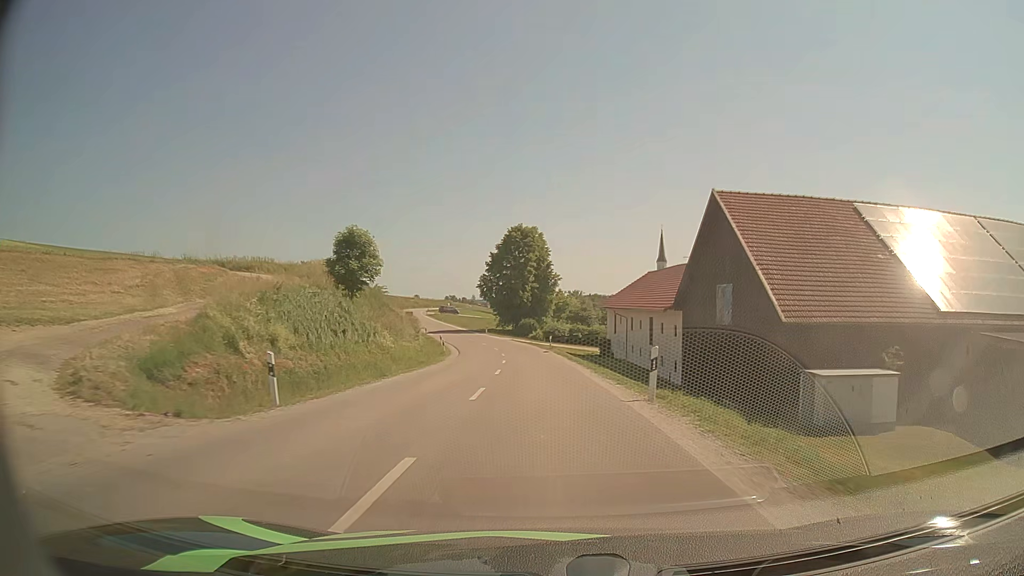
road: secondary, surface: asphalt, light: Day
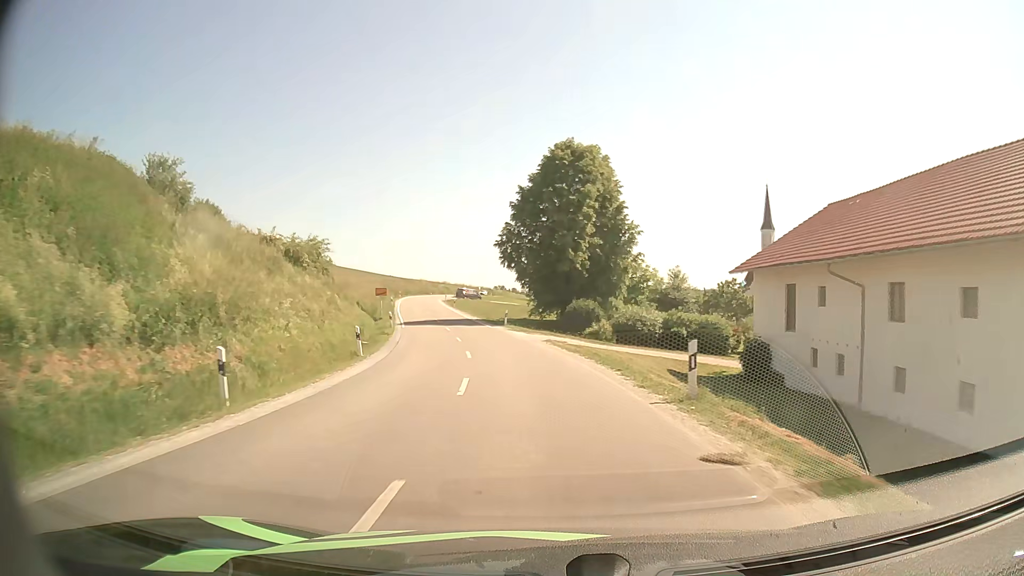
(-1.1, +37.4) m; -4°
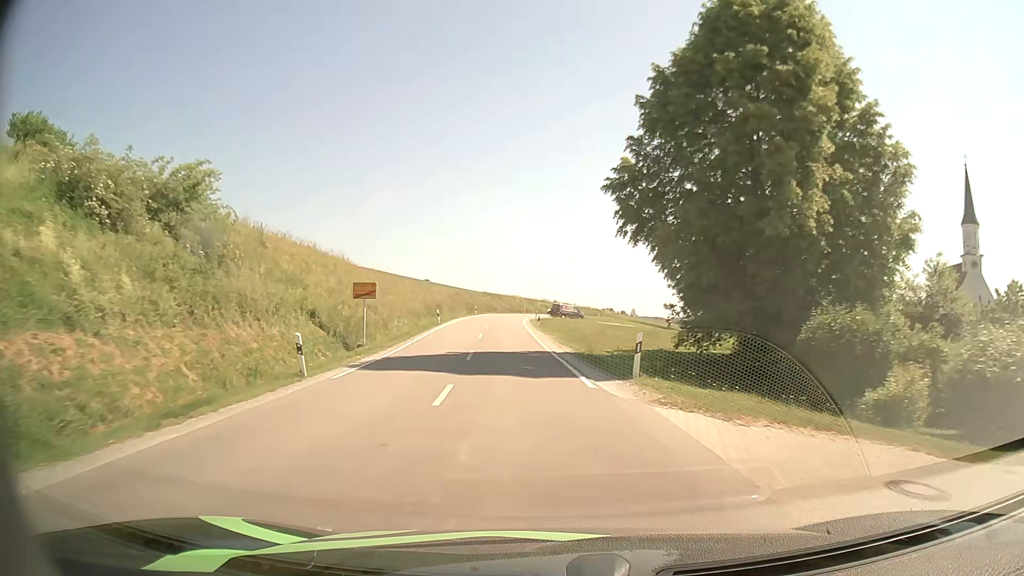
(-2.1, +28.3) m; -9°
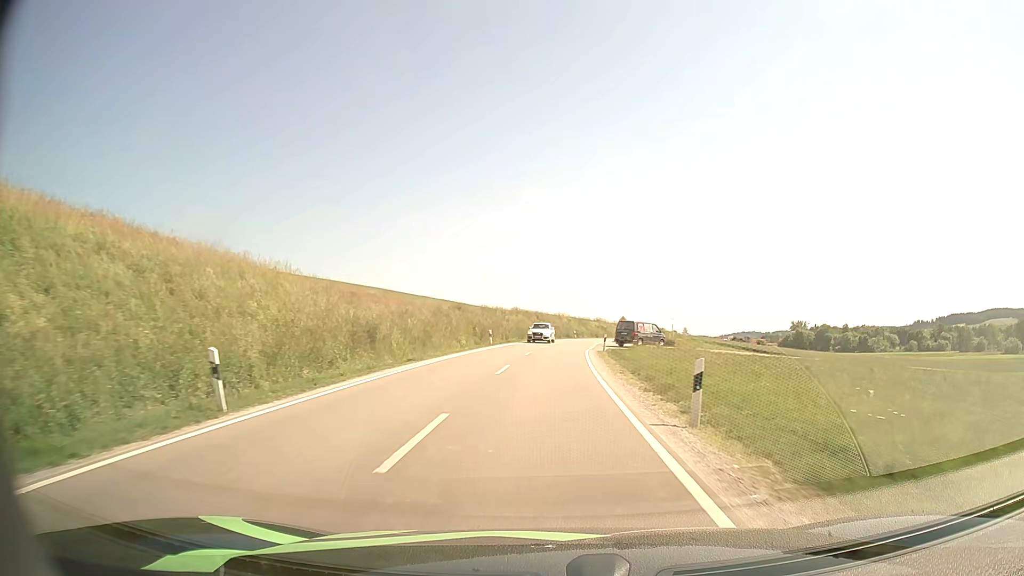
(-2.2, +37.9) m; -4°
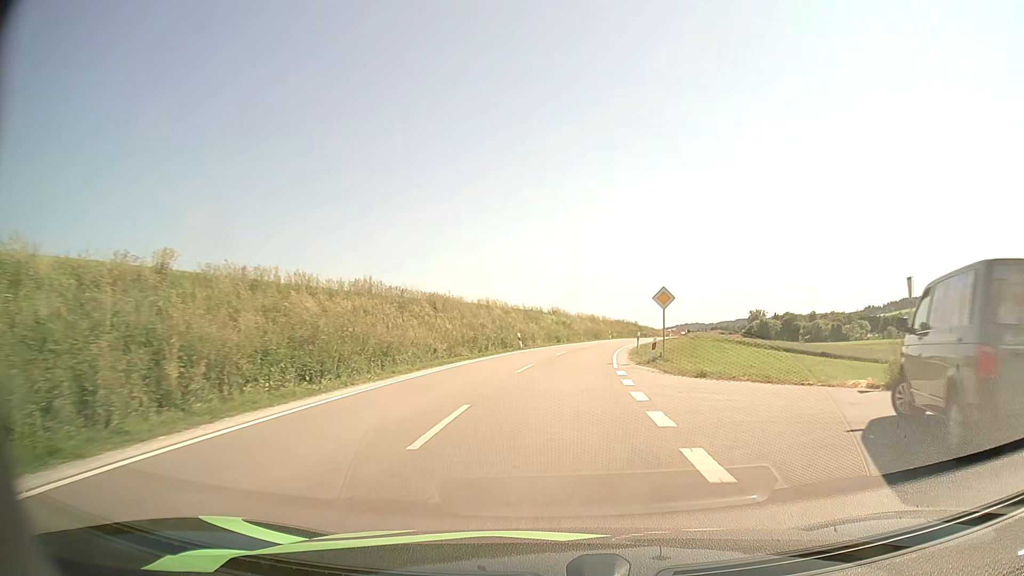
(+1.4, +47.0) m; +5°
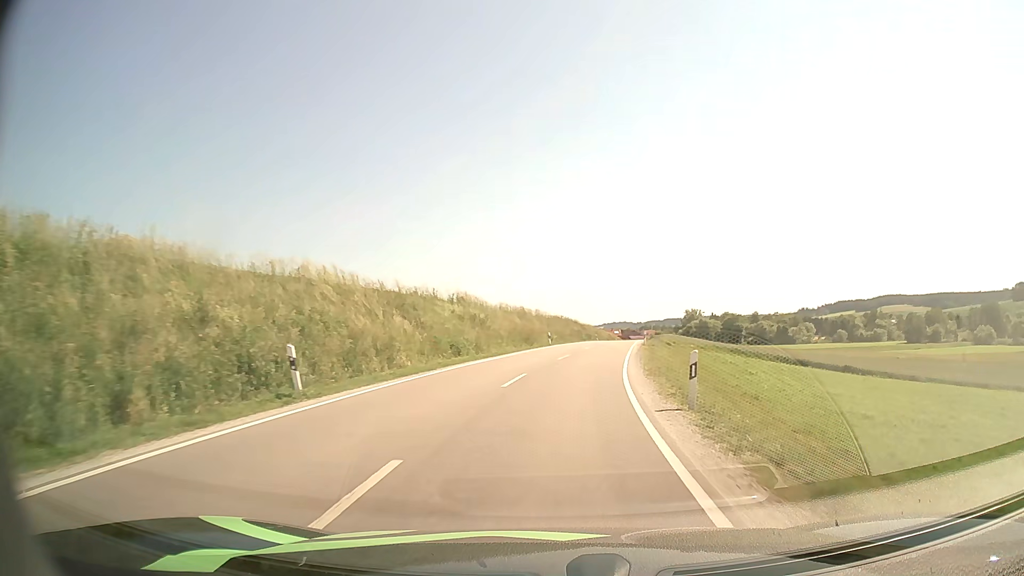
(+1.5, +28.6) m; +6°
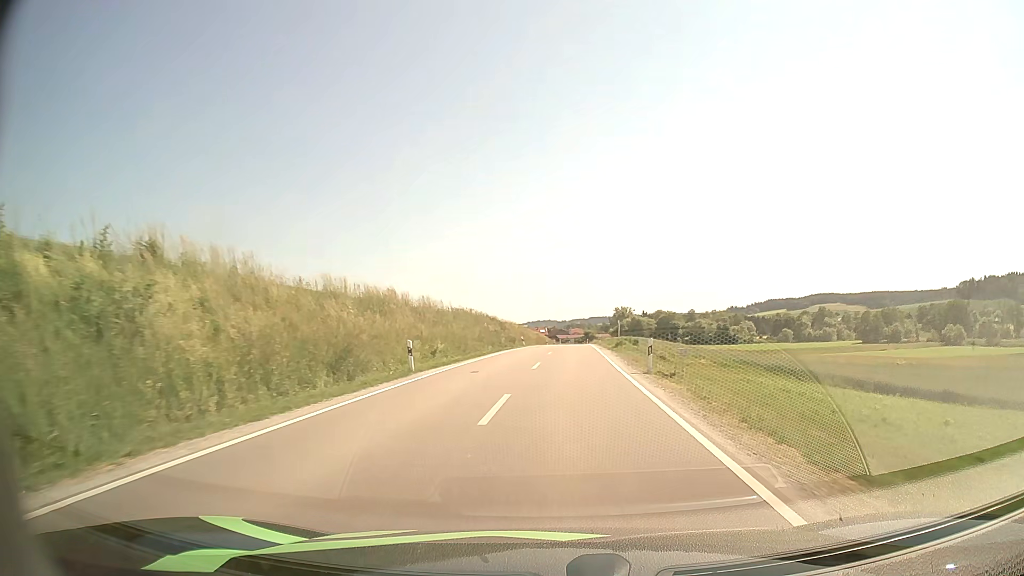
(+1.8, +30.0) m; +6°
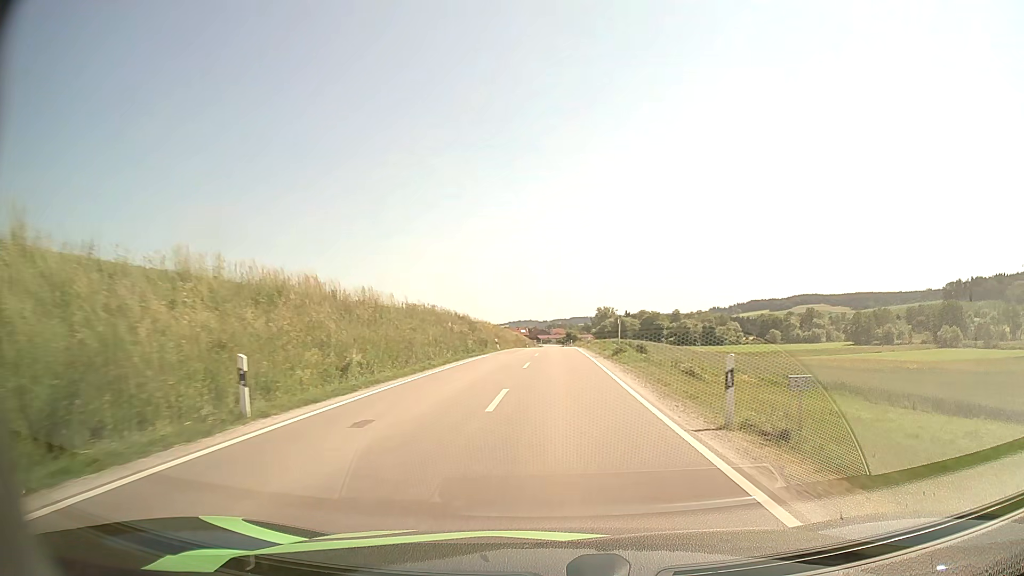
(+0.2, +10.4) m; +2°
(0, +10) (0, +20) (+1, +30) (+1, +40) (+1, +50) (+1, +60) (+1, +70) (+1, +80) (+1, +90) (+1, +100) m
